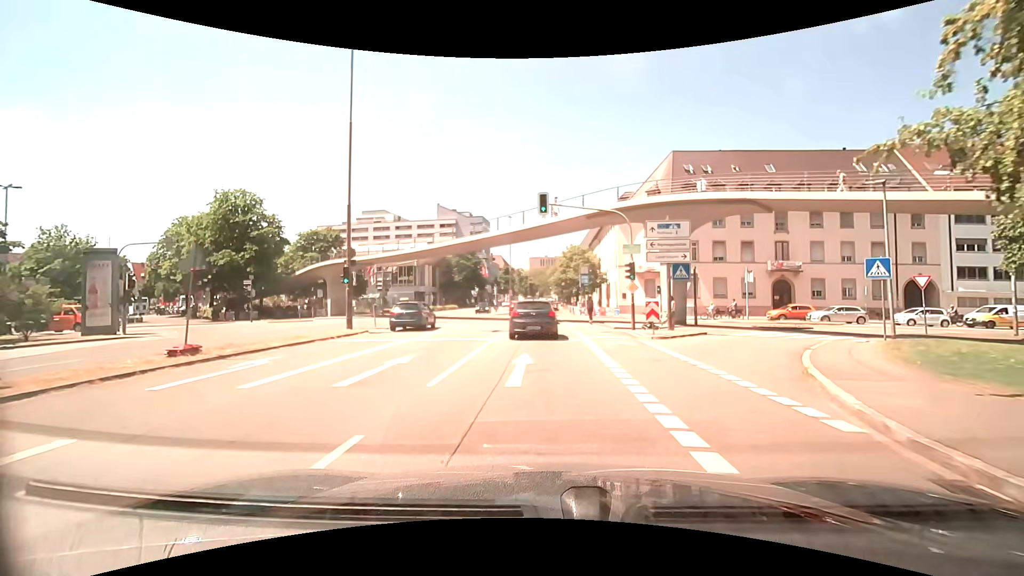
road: primary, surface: asphalt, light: Day
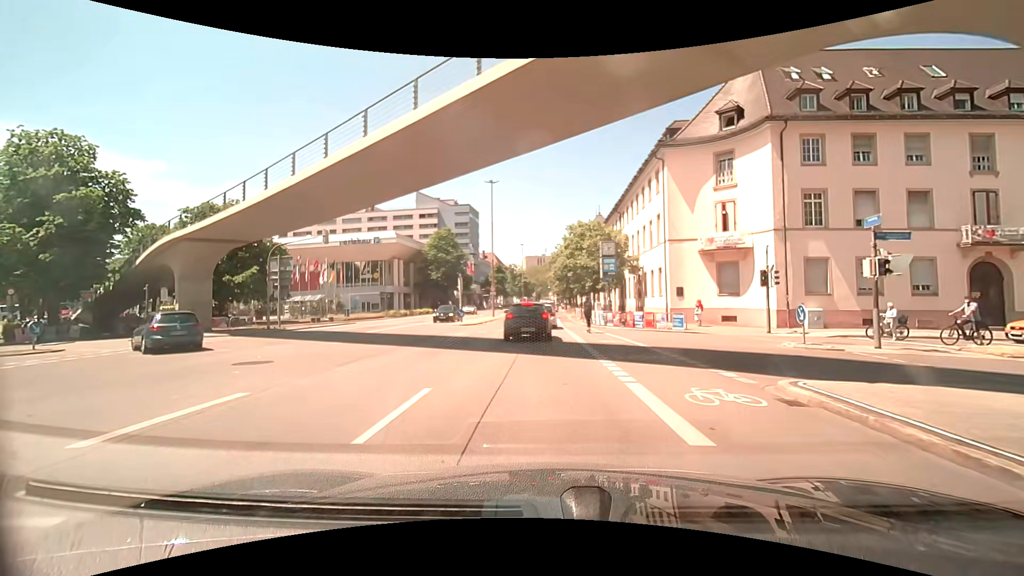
(-0.3, +23.0) m; 0°
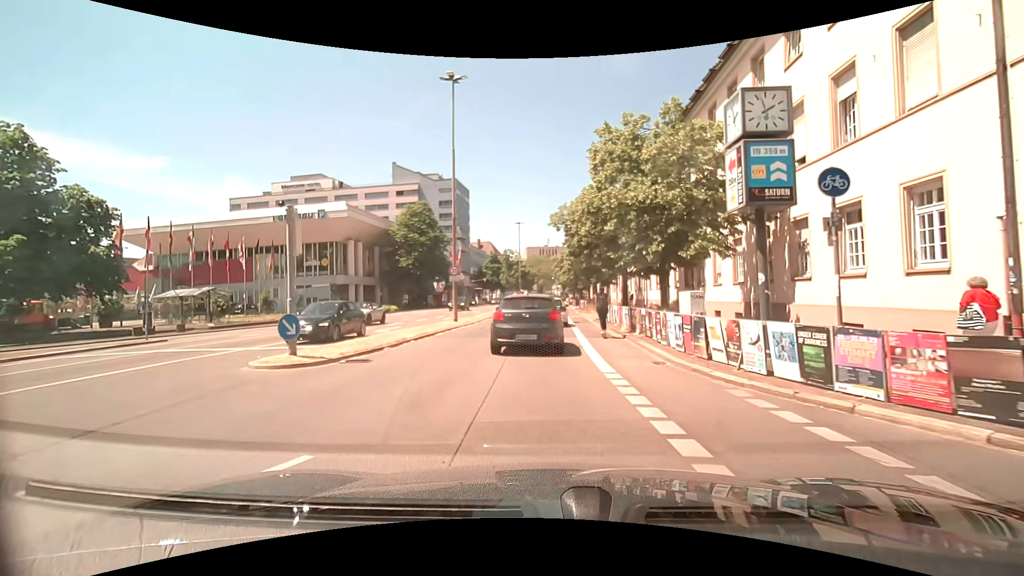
(-0.1, +23.0) m; 0°
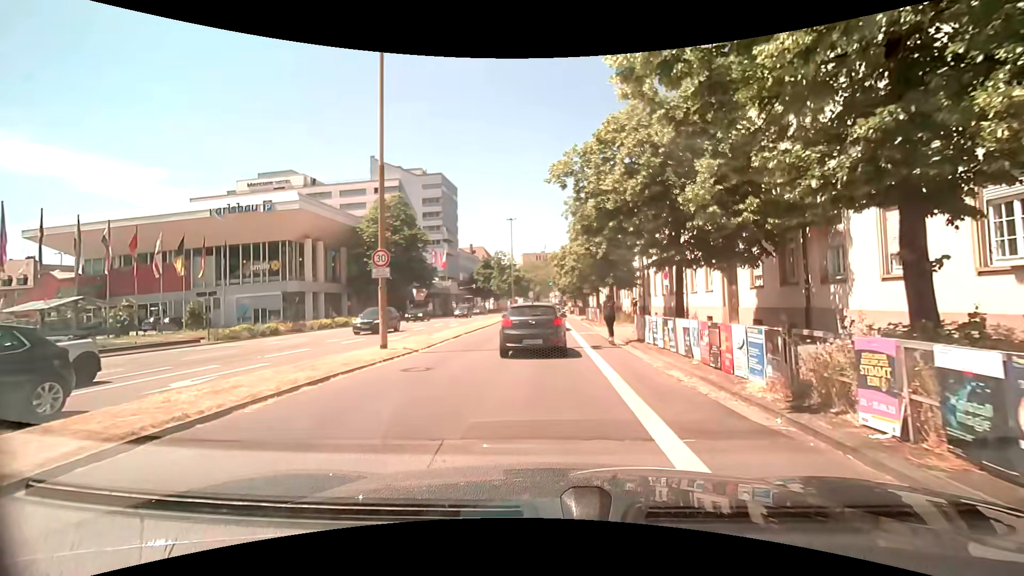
(0.0, +12.2) m; +1°
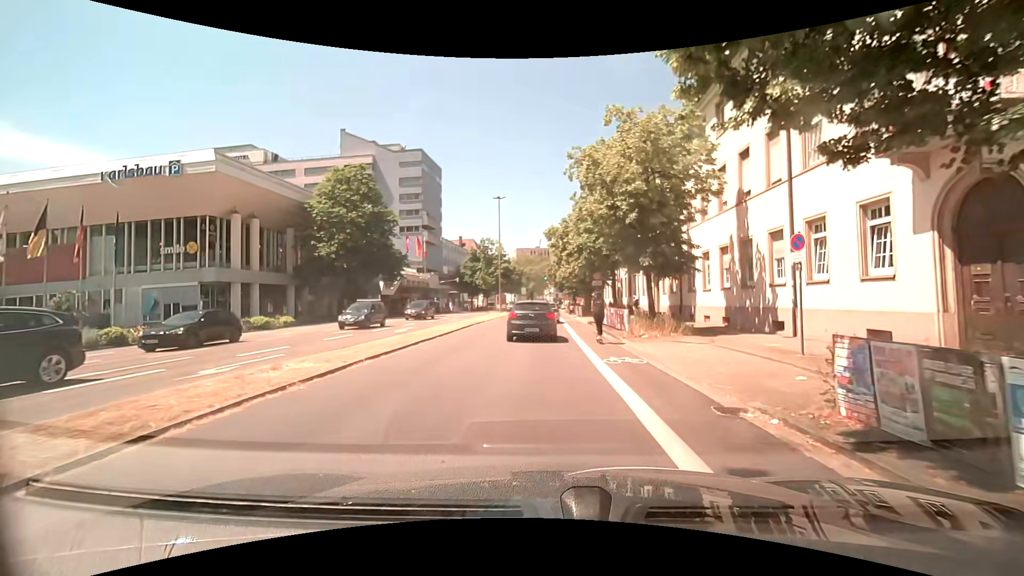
(-0.1, +13.4) m; +1°
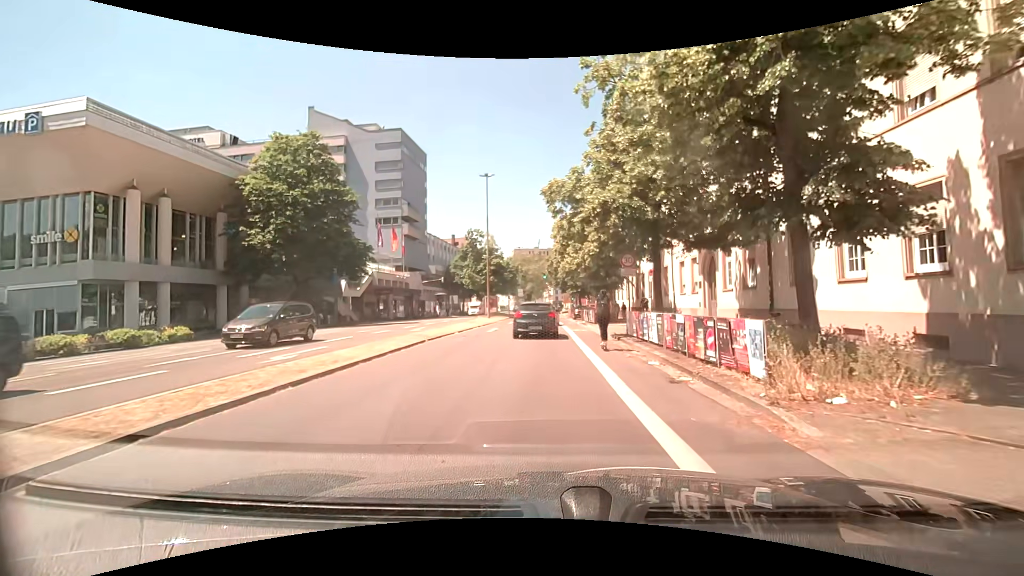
(-0.1, +12.0) m; 0°
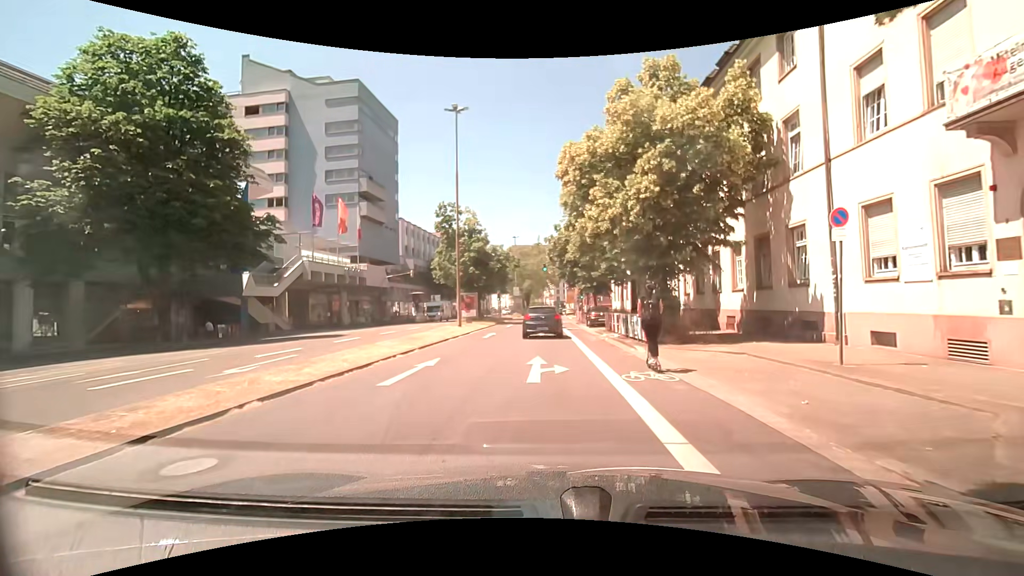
(-0.1, +17.3) m; 0°
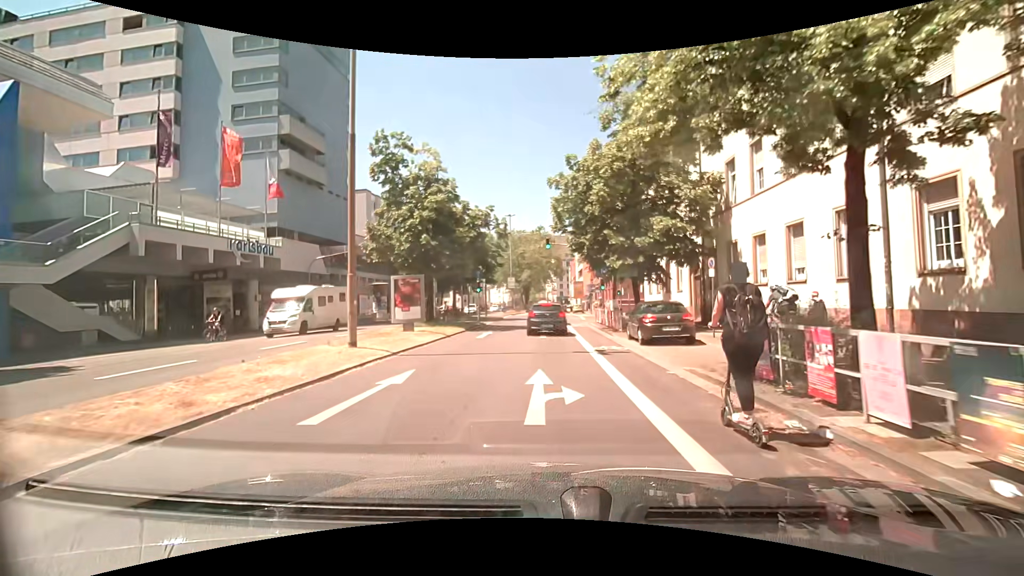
(0.0, +18.0) m; 0°
